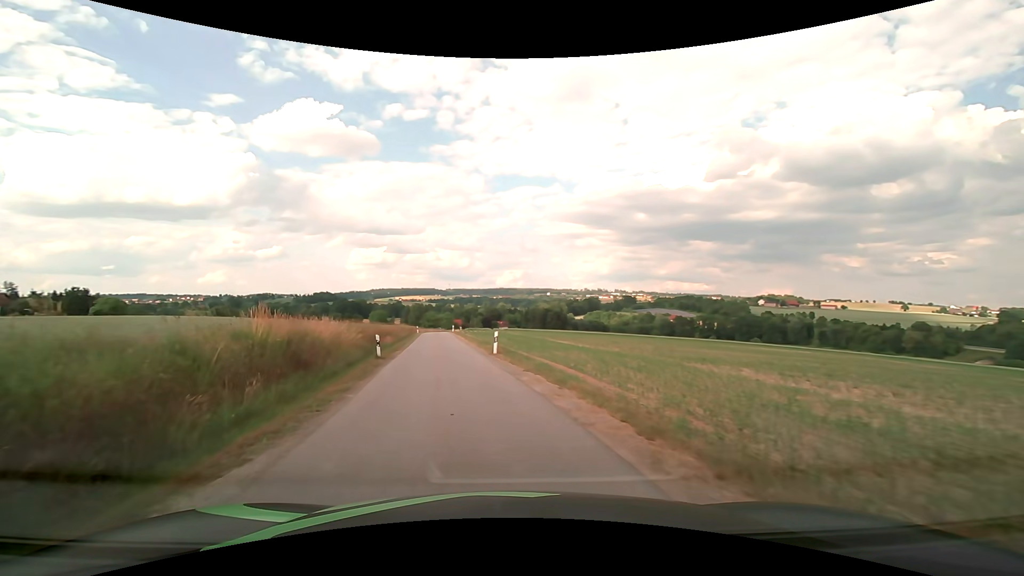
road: unclassified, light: Day
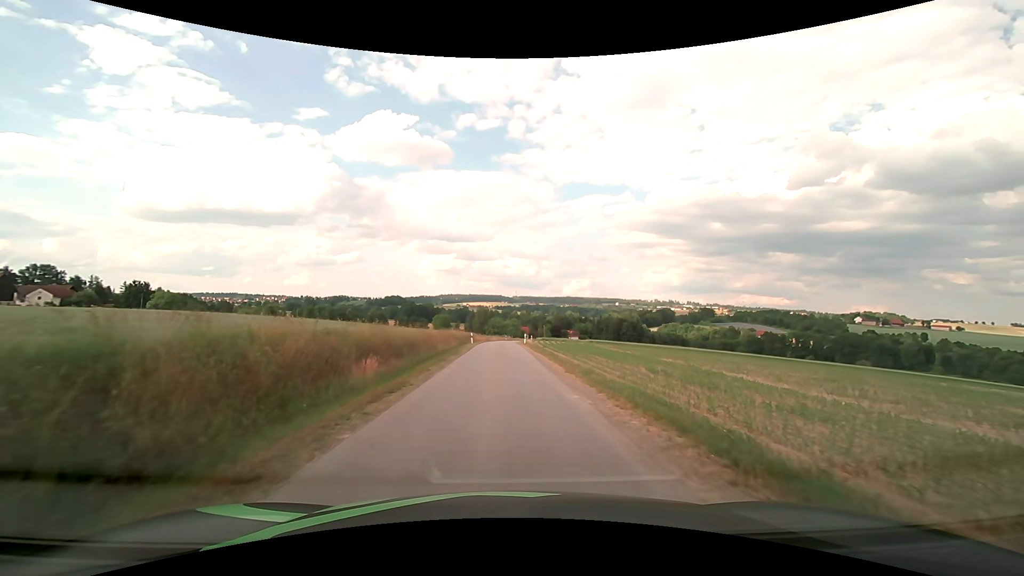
(-3.3, +24.6) m; -8°
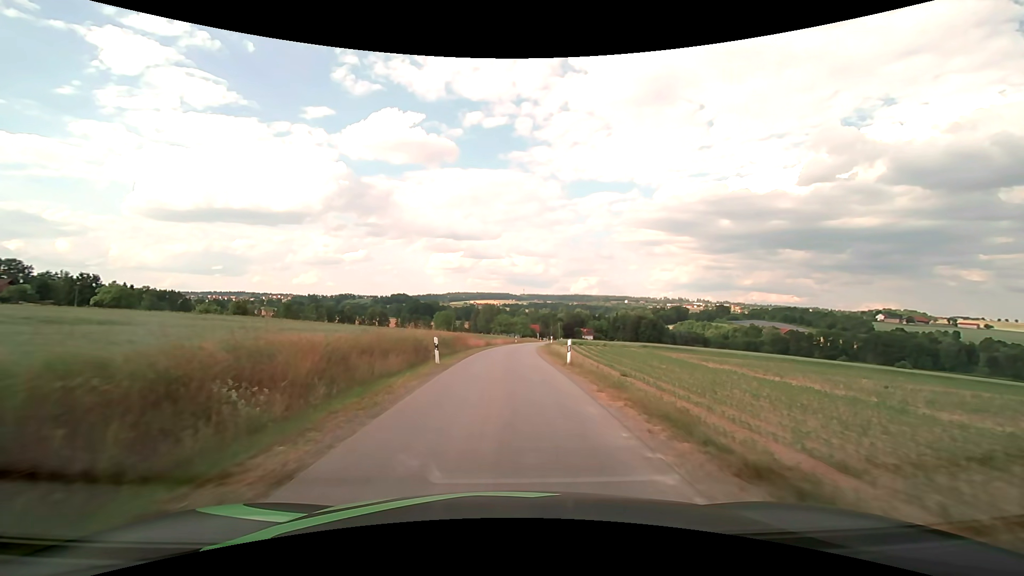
(-0.2, +27.9) m; -1°
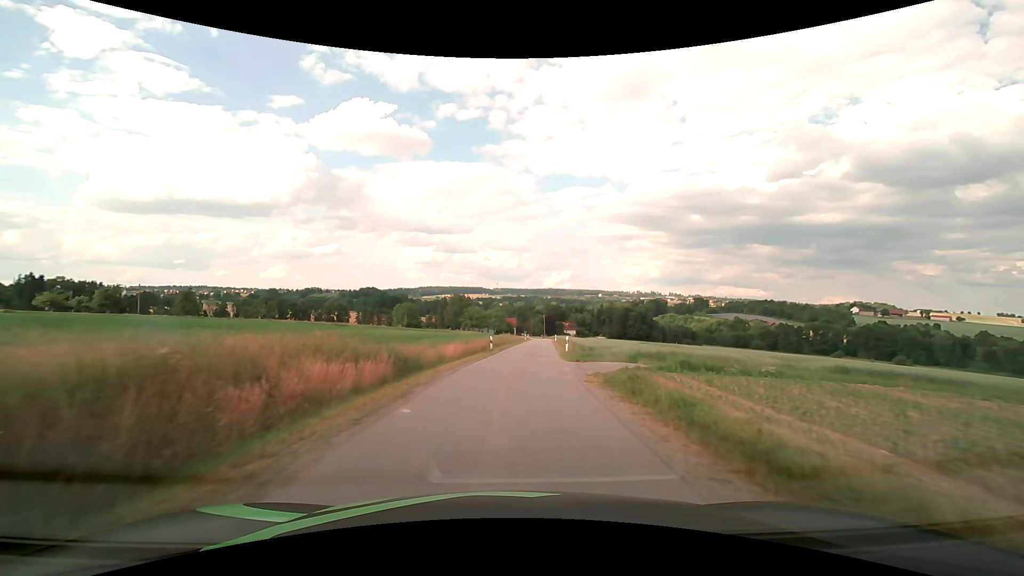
(+0.4, +36.6) m; +3°
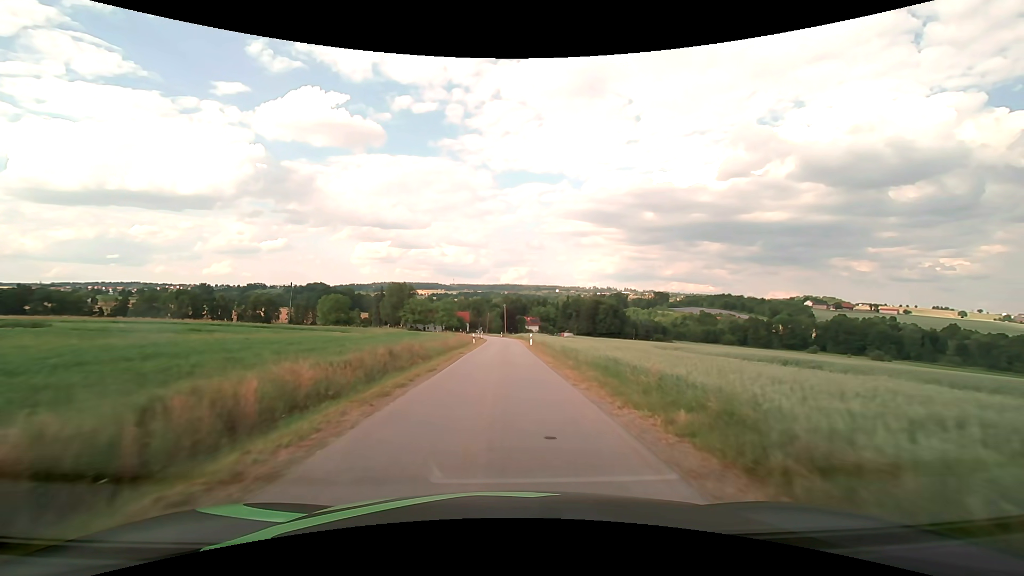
(+2.1, +38.9) m; +5°
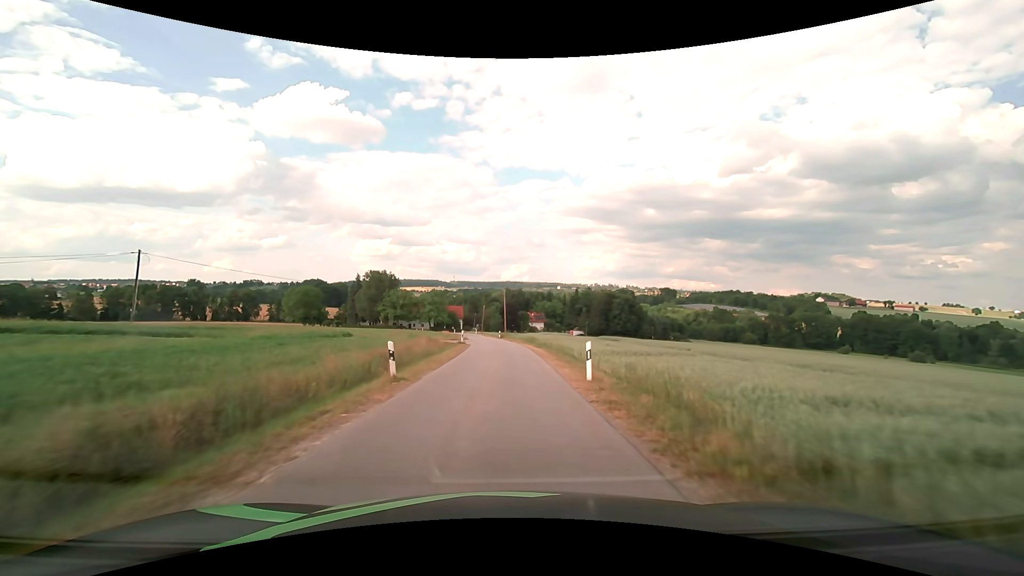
(+0.1, +30.6) m; 0°
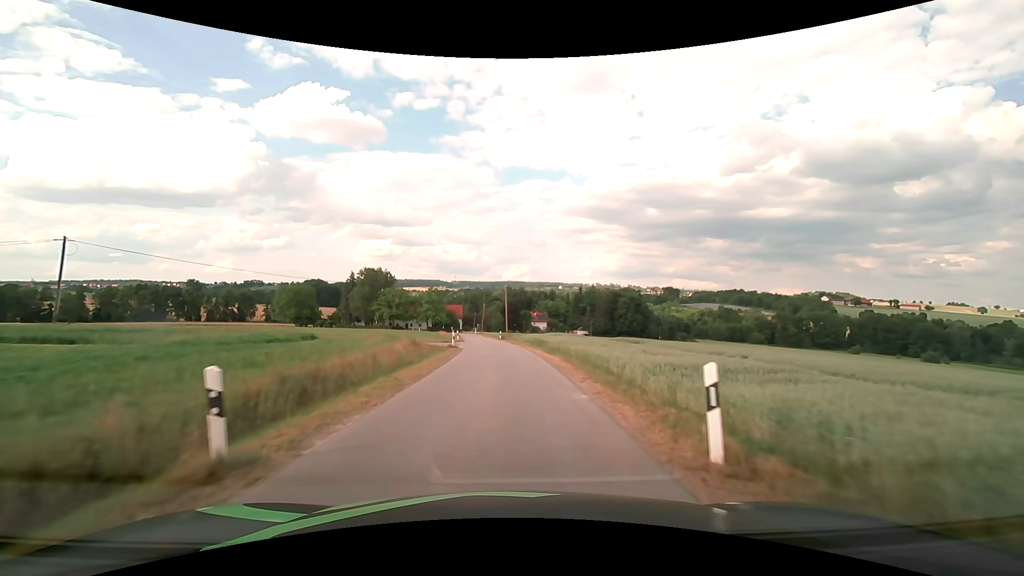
(0.0, +7.5) m; 0°
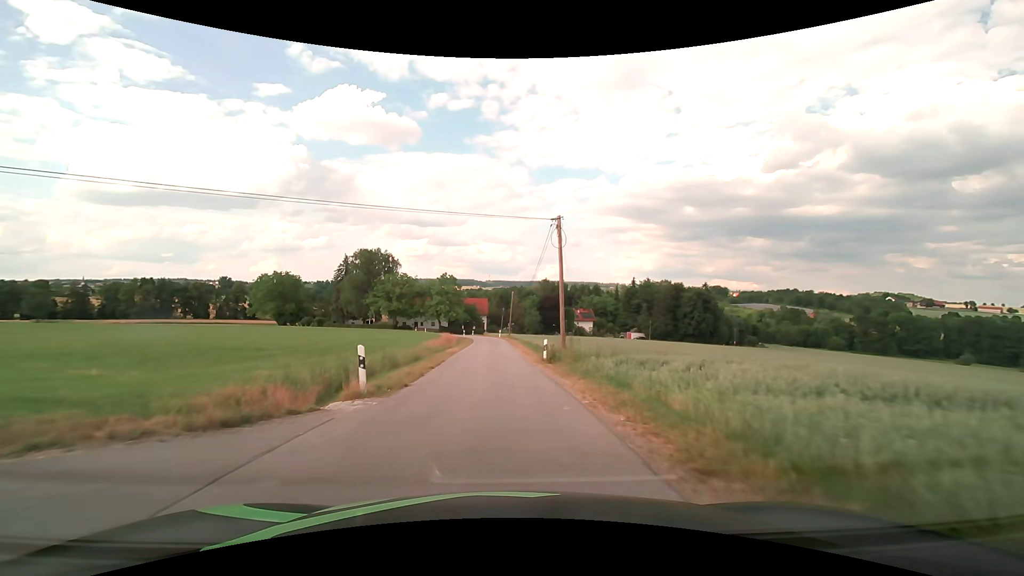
(-0.8, +36.8) m; -4°
(0, +10) (0, +20) (-1, +30) (-1, +40) (-2, +50) (-2, +60) (-4, +70) (-6, +80) (-8, +89) (-9, +99) m
